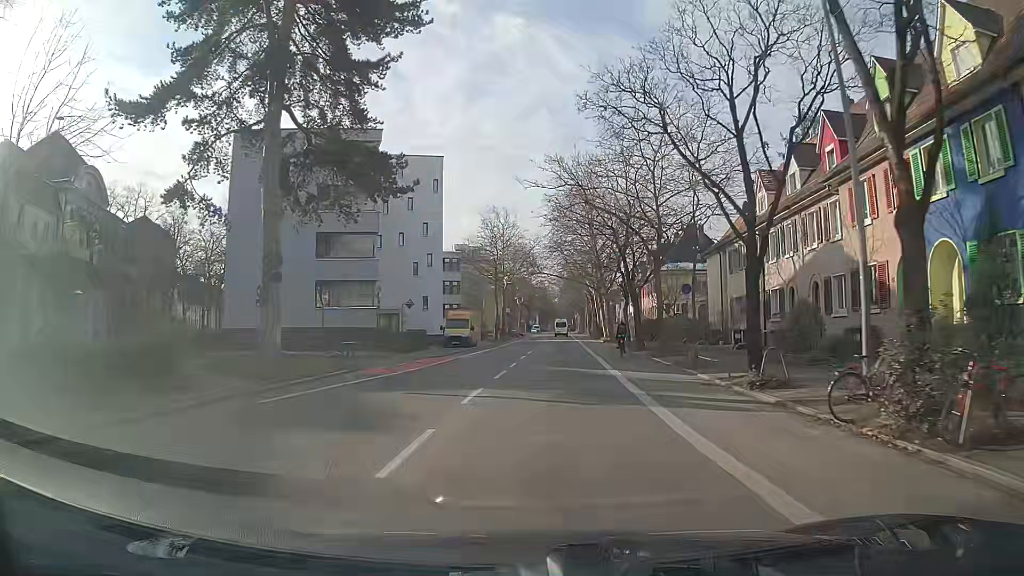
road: secondary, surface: asphalt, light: Day
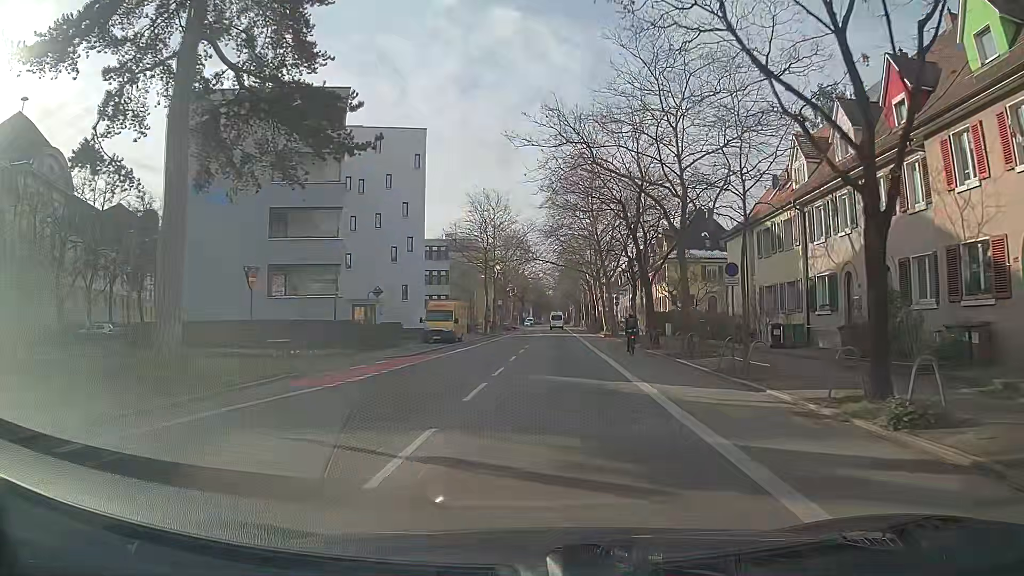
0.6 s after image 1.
(0.0, +6.6) m; +1°
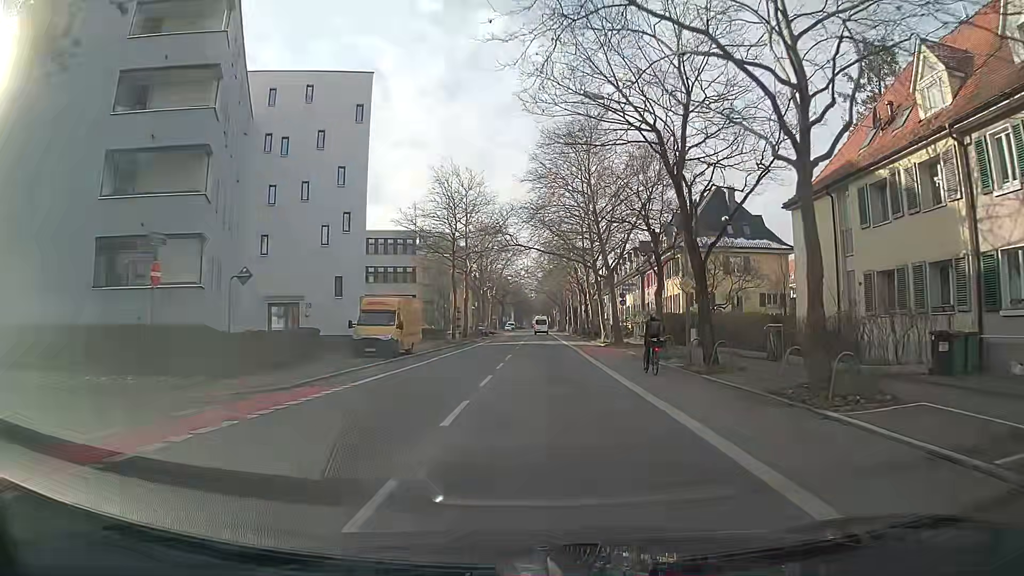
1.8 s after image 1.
(+0.2, +13.6) m; +2°
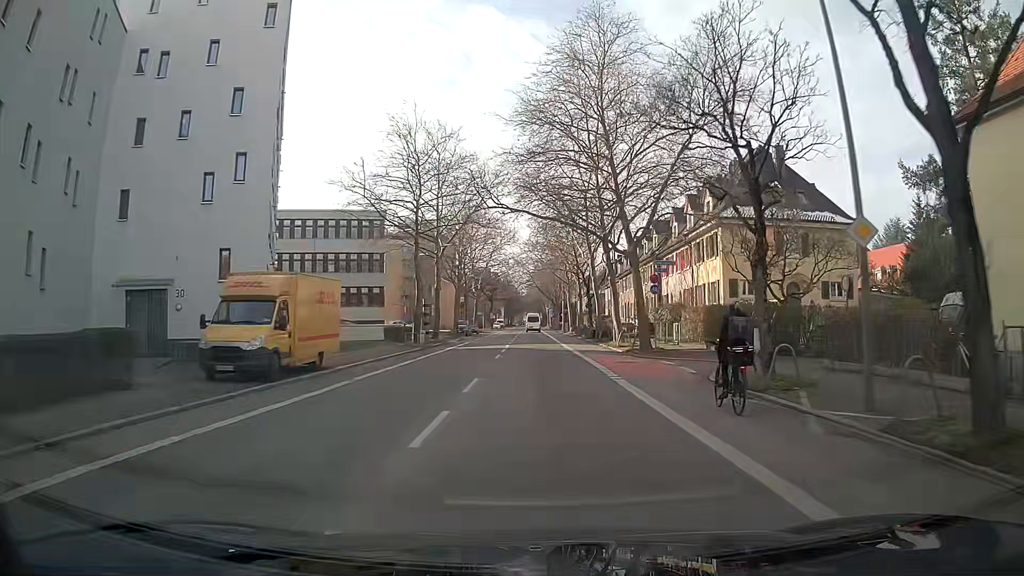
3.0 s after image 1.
(+0.1, +13.8) m; 0°
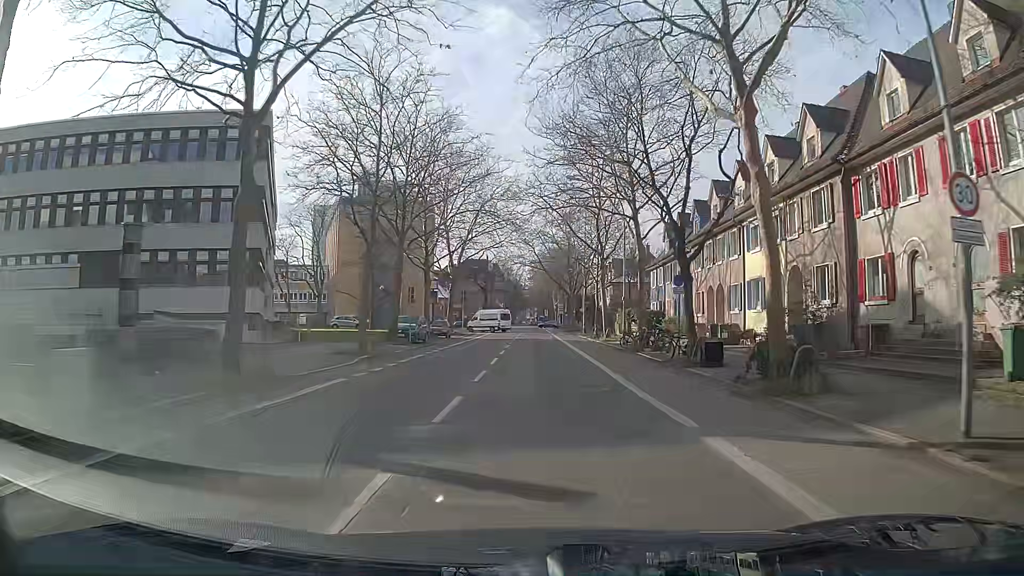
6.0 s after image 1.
(-0.2, +35.0) m; 0°
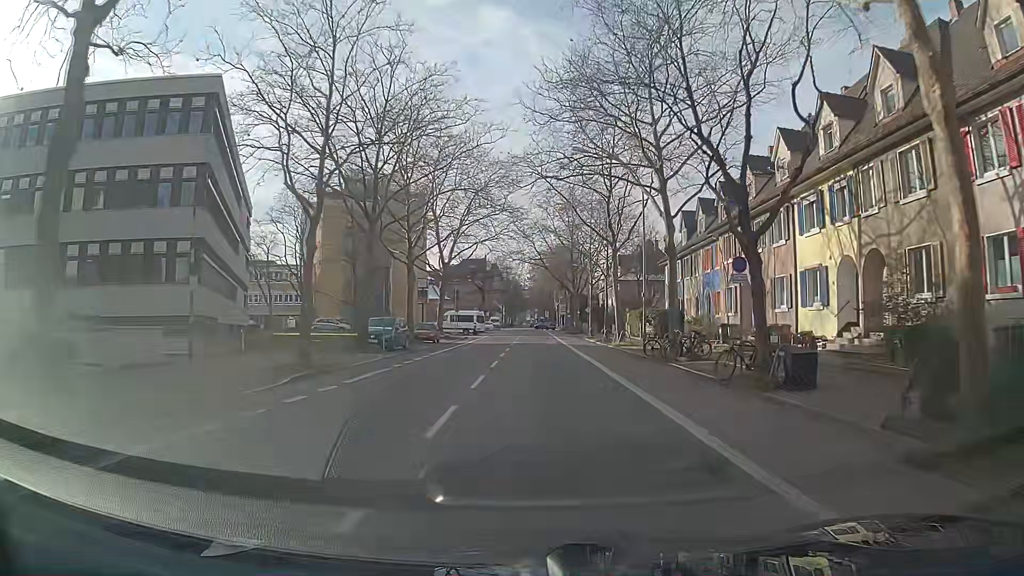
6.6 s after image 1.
(0.0, +7.1) m; 0°
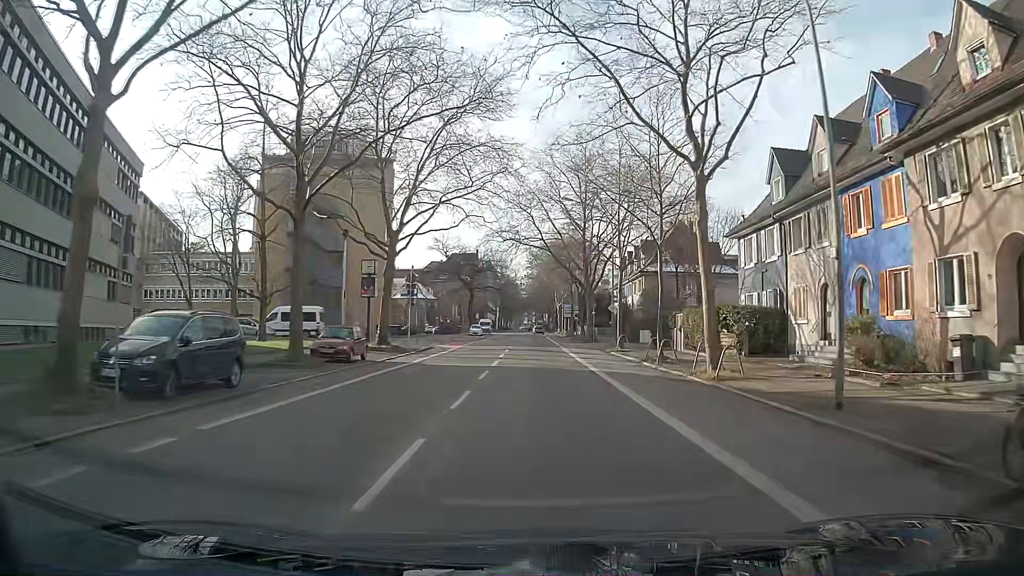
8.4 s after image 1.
(+0.1, +21.4) m; 0°
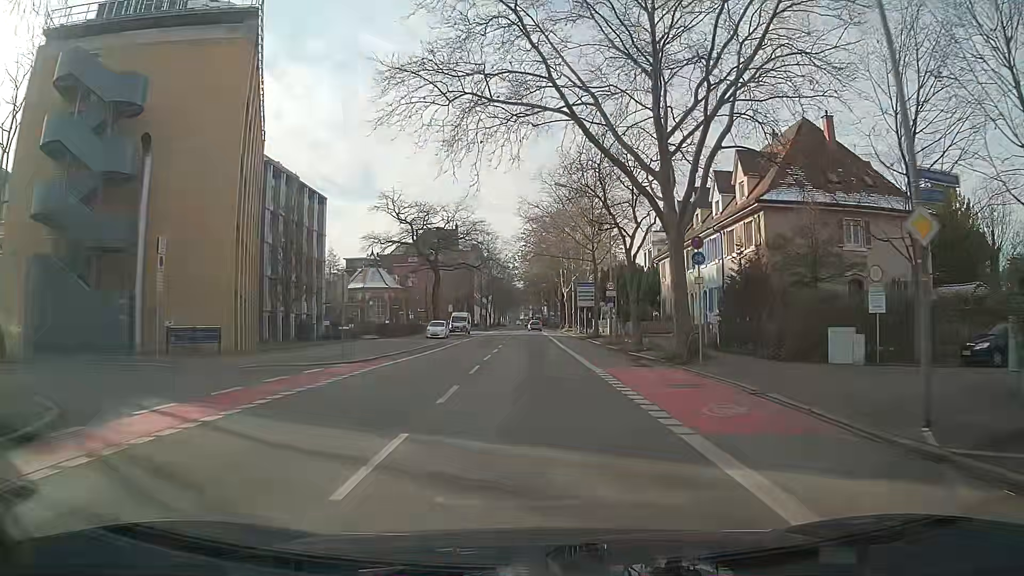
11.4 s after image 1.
(+0.2, +36.5) m; +1°
(0, +10) (0, +20) (0, +30) (0, +40) (0, +50) (0, +60) (0, +70) (-1, +80) (-1, +90) (-1, +100) m
